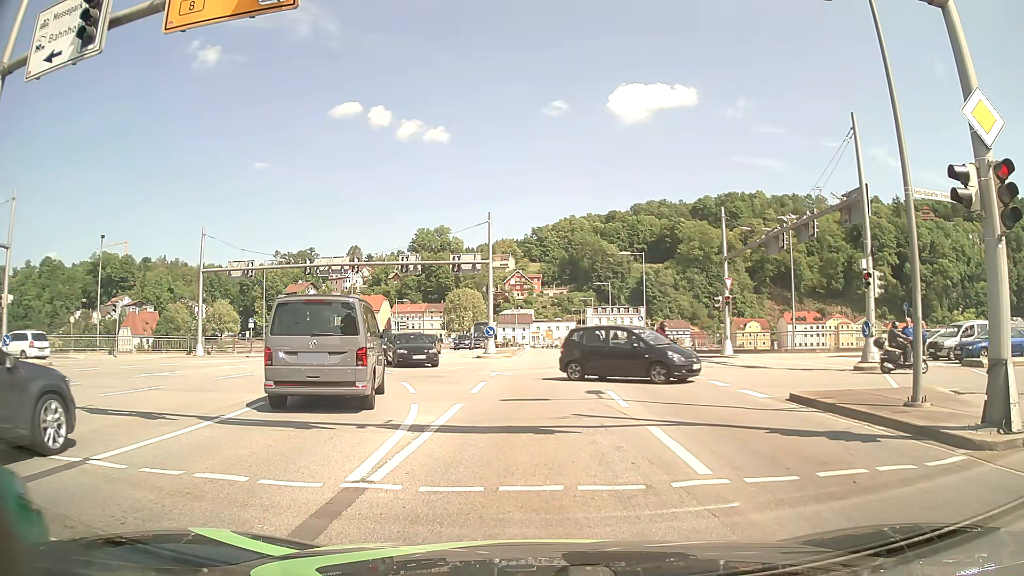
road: primary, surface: asphalt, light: Day
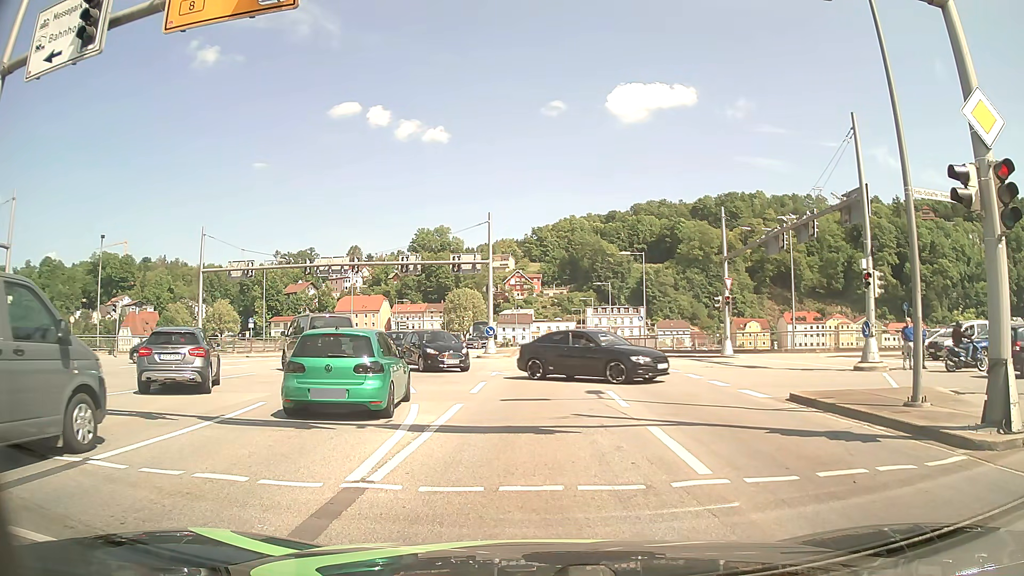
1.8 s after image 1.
(0.0, 0.0) m; 0°
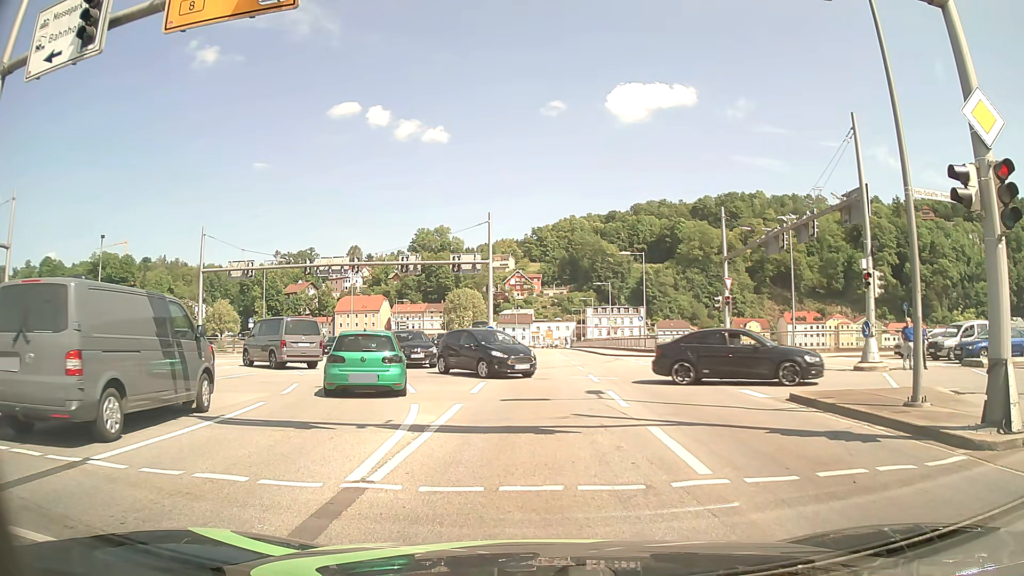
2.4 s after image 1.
(0.0, 0.0) m; 0°
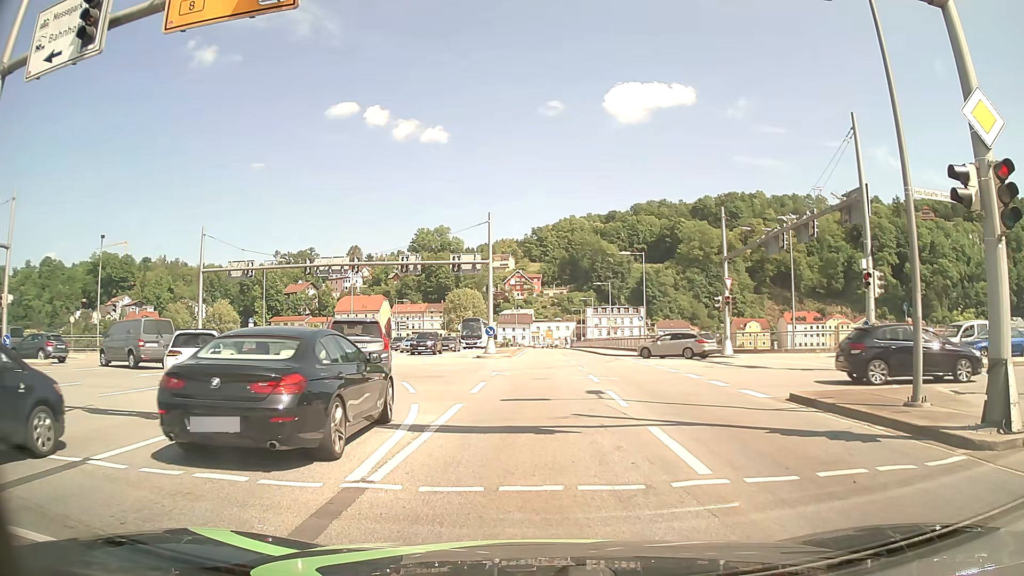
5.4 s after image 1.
(0.0, 0.0) m; 0°
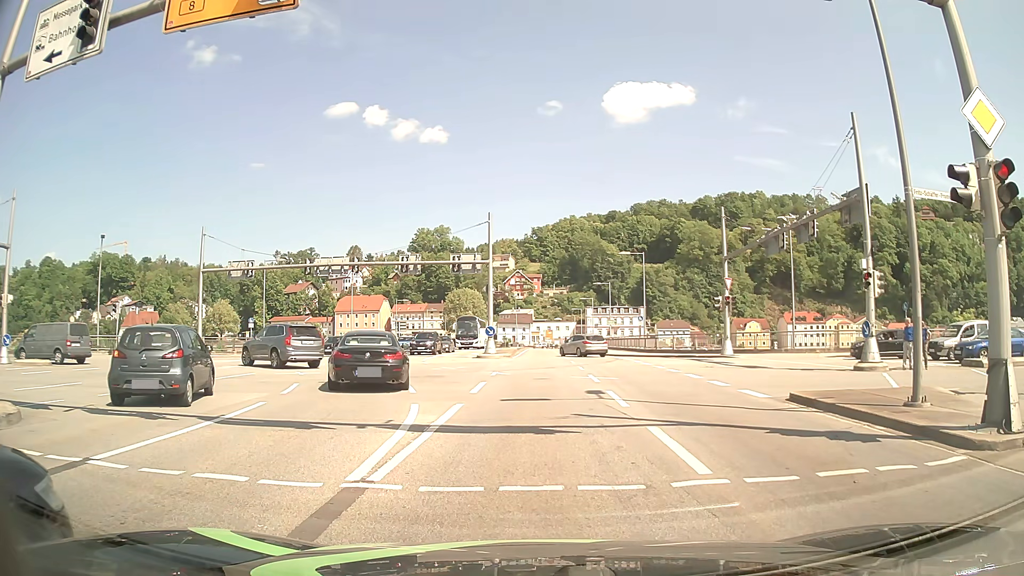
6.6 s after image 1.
(0.0, 0.0) m; 0°
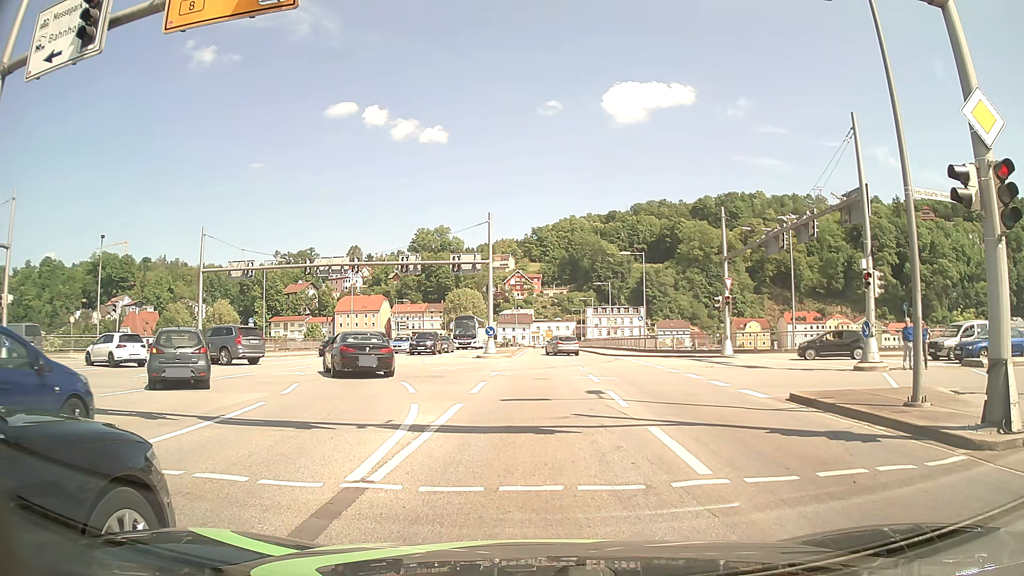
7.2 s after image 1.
(0.0, 0.0) m; 0°
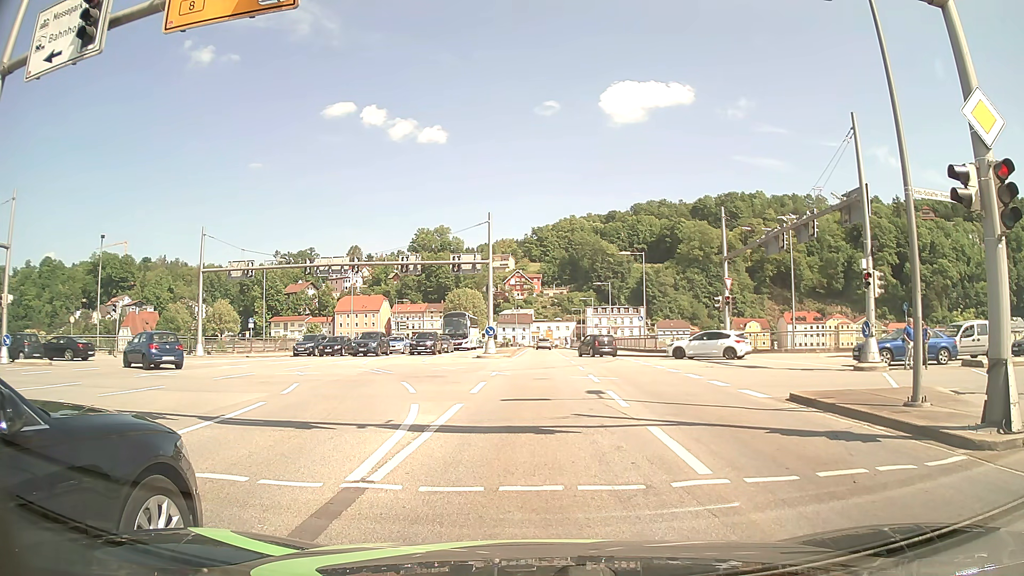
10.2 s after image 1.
(0.0, 0.0) m; 0°
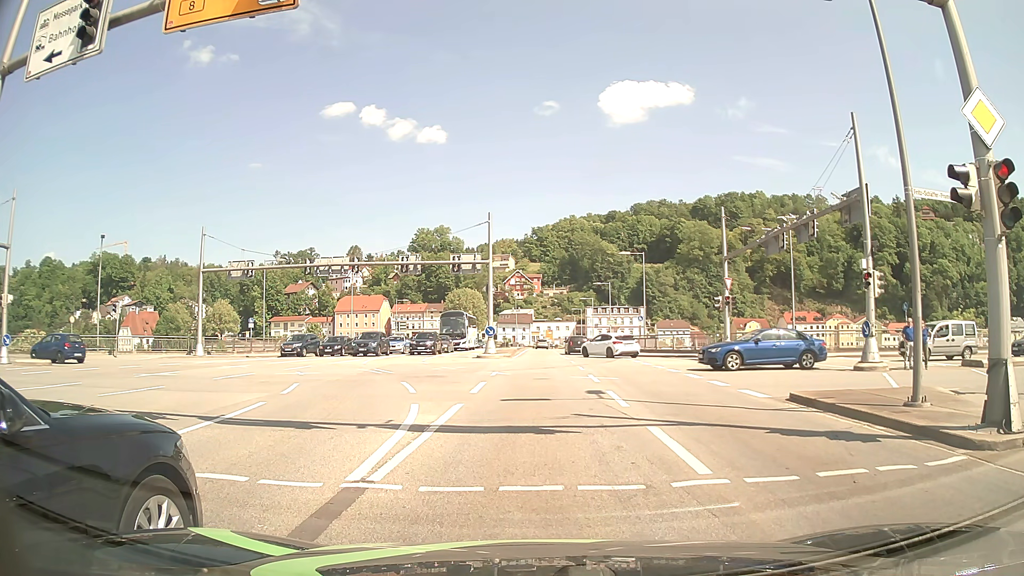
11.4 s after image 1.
(0.0, 0.0) m; 0°
(0, +10) (0, +20) (0, +30) (0, +40) (0, +50) (0, +60) (0, +70) (0, +80) (0, +90) (0, +100) m
